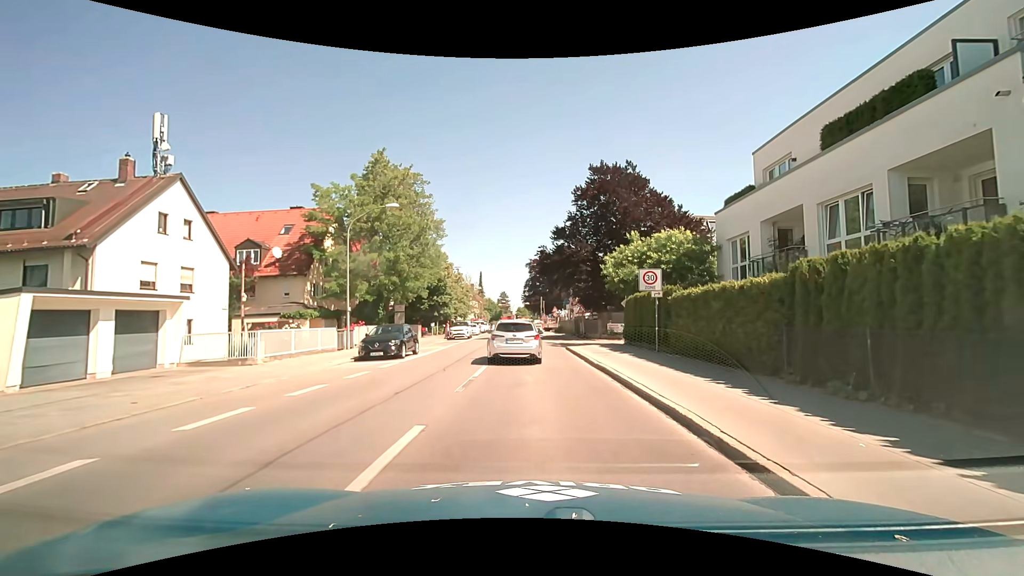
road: secondary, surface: asphalt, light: Day
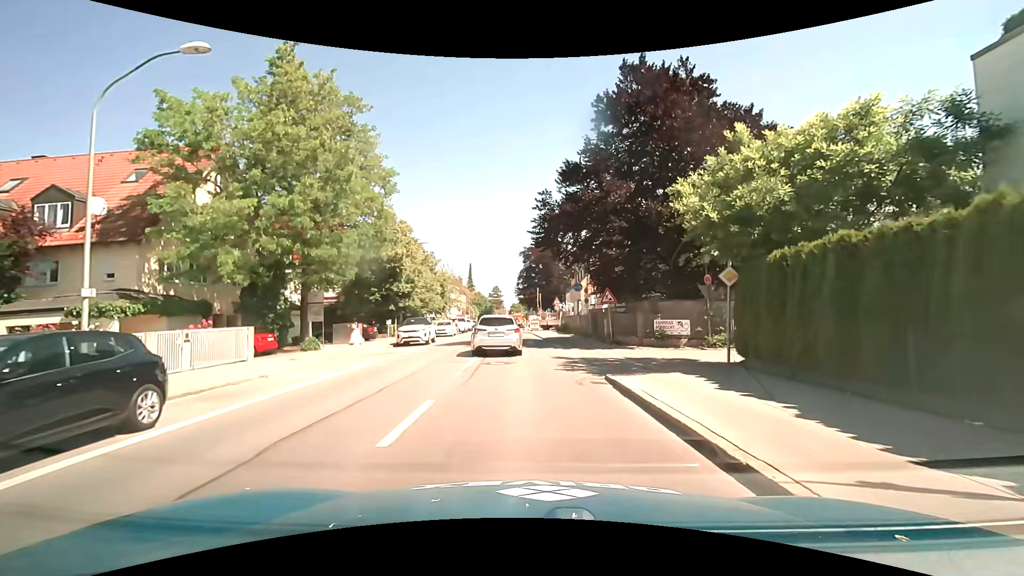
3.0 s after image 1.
(+0.1, +16.3) m; 0°
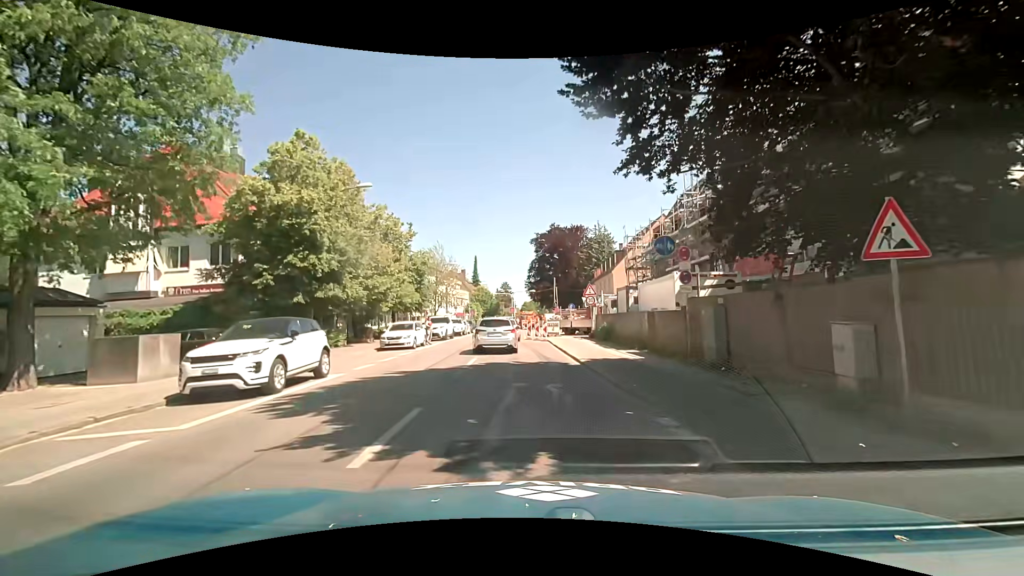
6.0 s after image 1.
(-0.1, +18.7) m; -1°
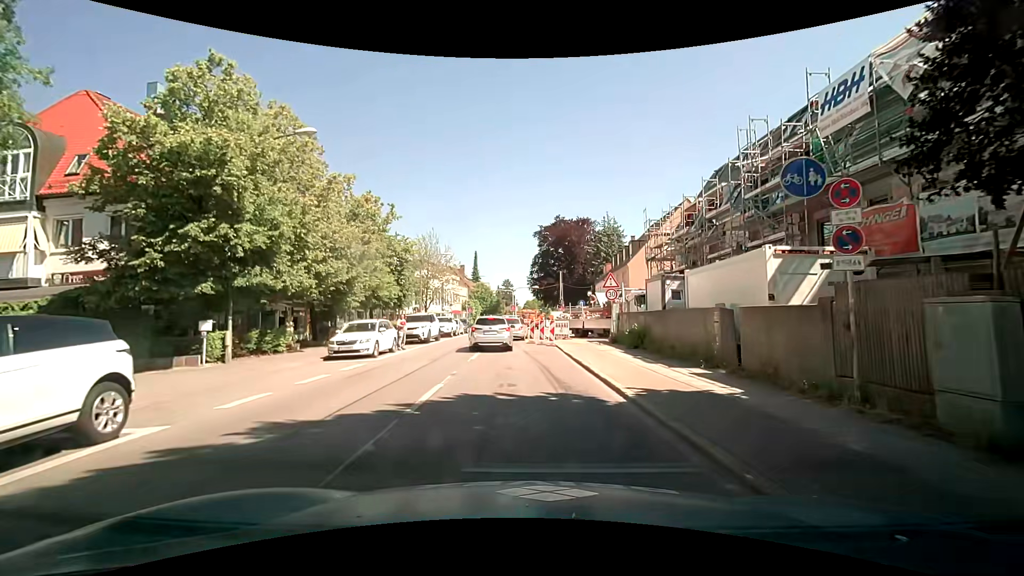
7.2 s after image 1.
(0.0, +6.9) m; 0°
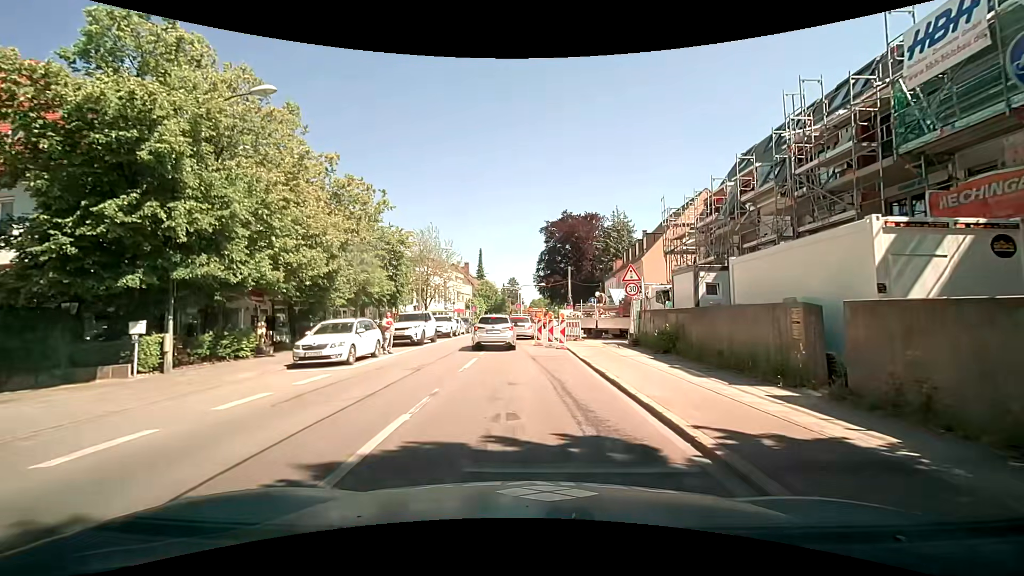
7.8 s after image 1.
(0.0, +3.3) m; -1°
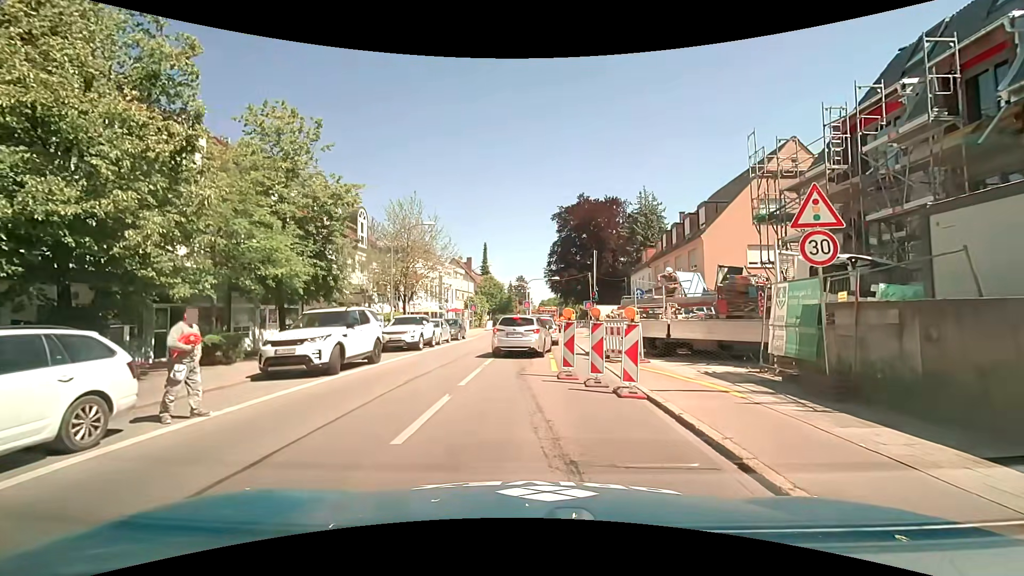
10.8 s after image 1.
(-0.1, +12.4) m; -1°
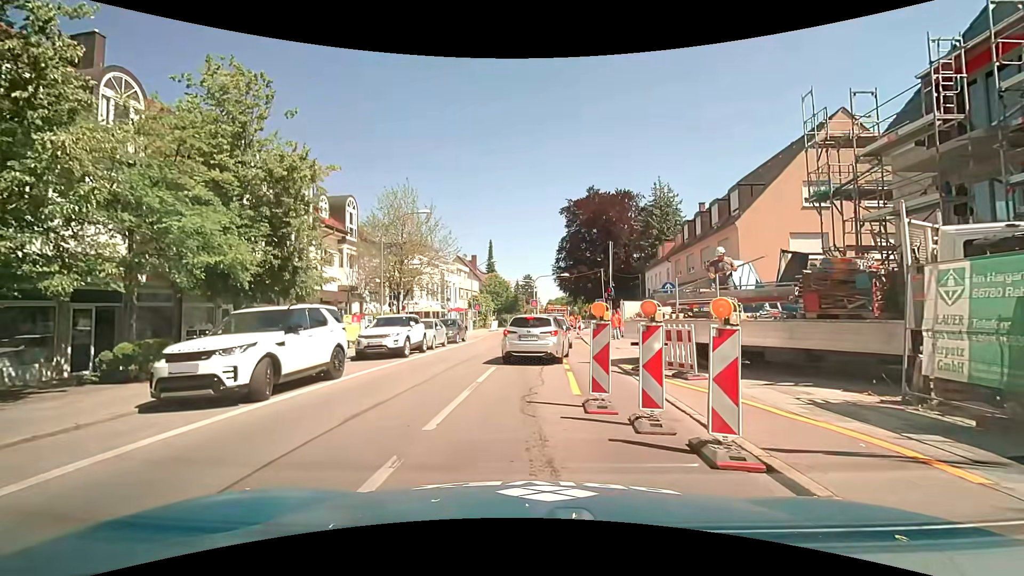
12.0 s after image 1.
(0.0, +3.9) m; -1°
